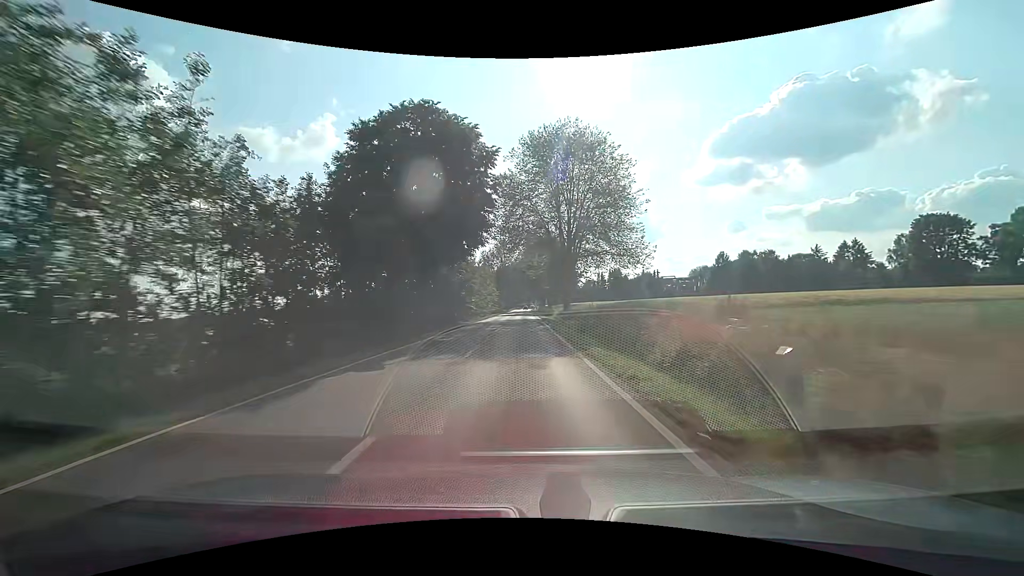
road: tertiary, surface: asphalt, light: Day
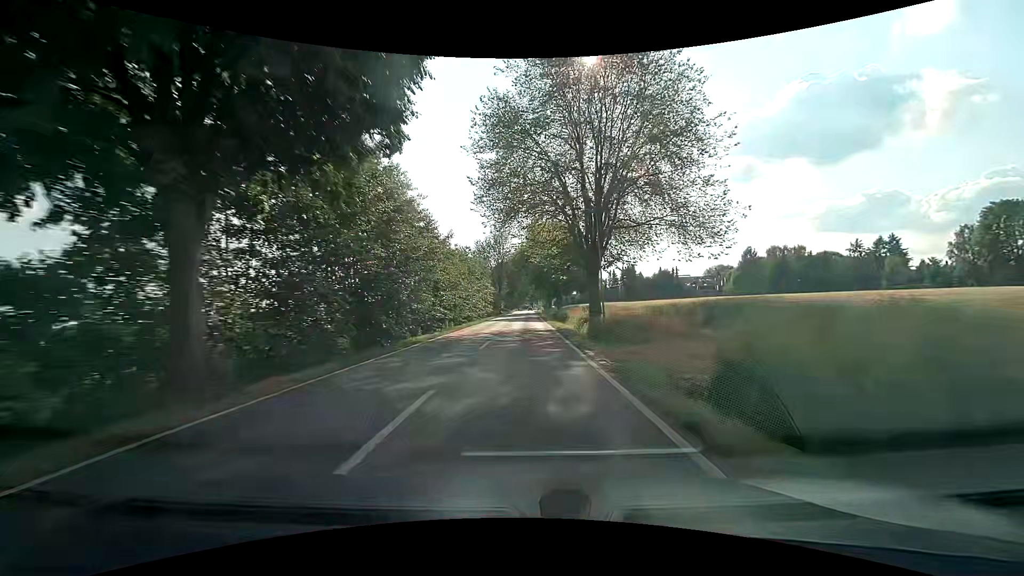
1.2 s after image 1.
(-0.2, +21.3) m; 0°
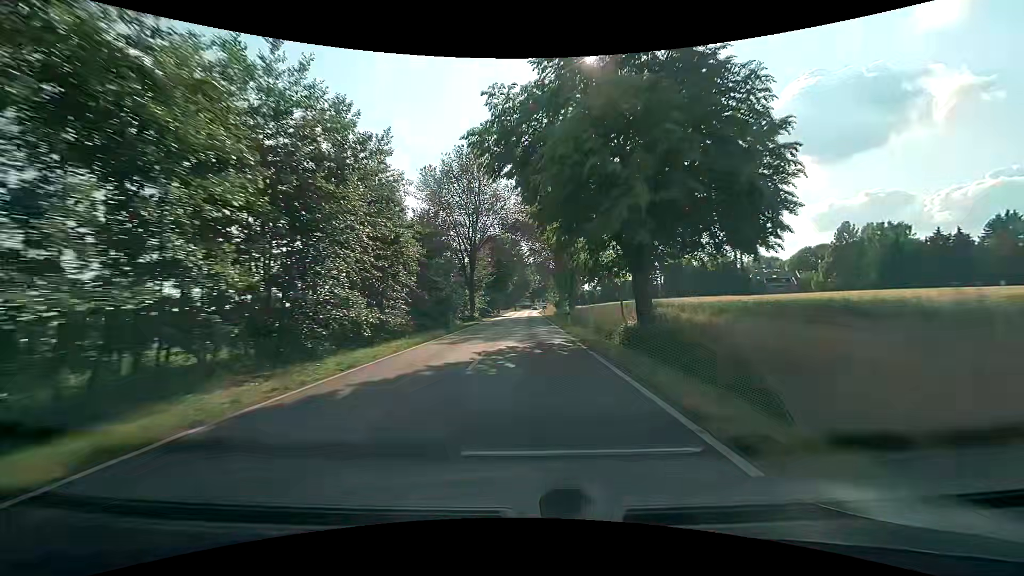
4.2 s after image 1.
(-0.1, +53.7) m; 0°
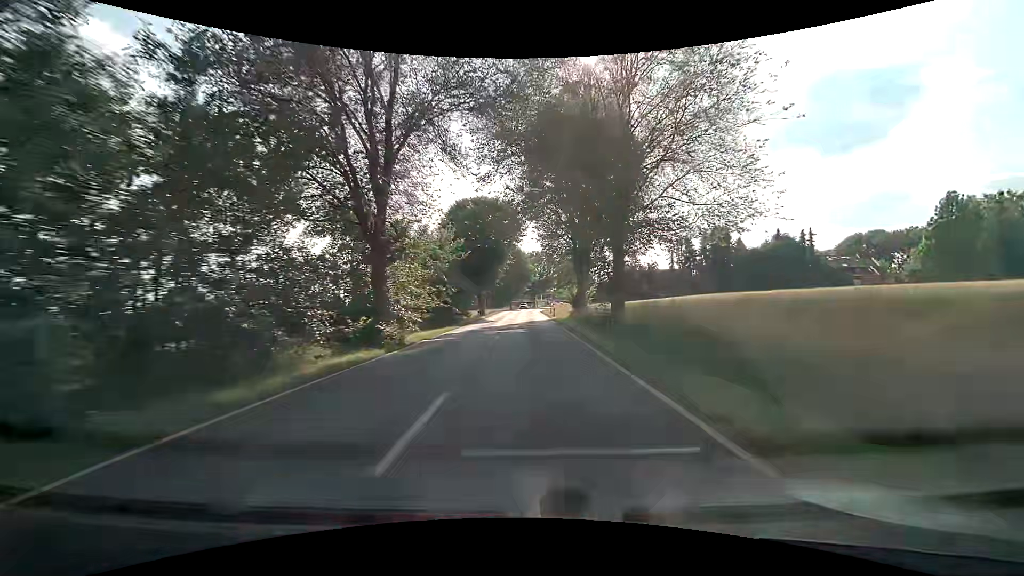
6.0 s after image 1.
(0.0, +31.1) m; +1°
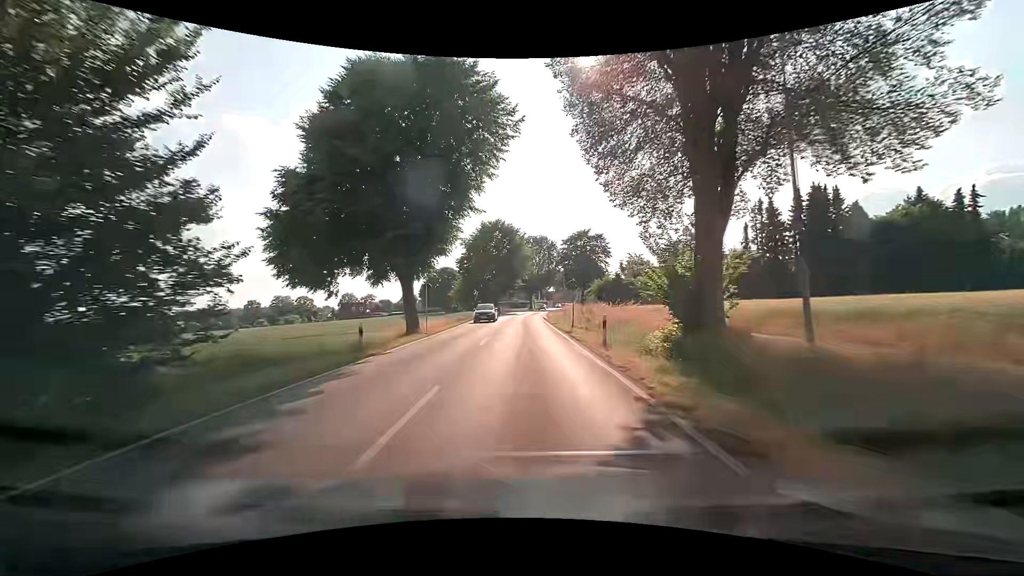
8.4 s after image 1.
(0.0, +35.0) m; 0°
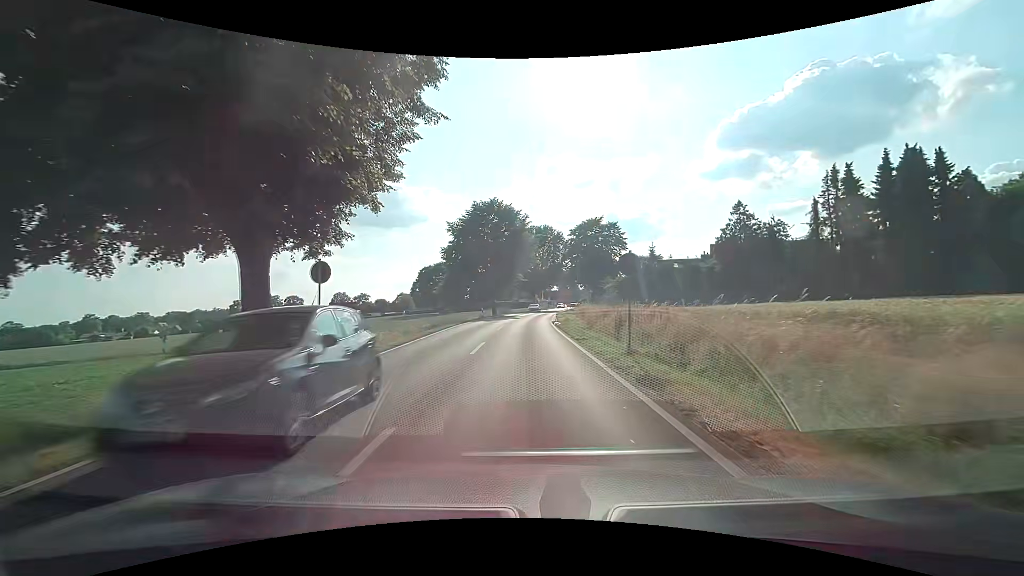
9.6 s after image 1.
(0.0, +14.7) m; 0°
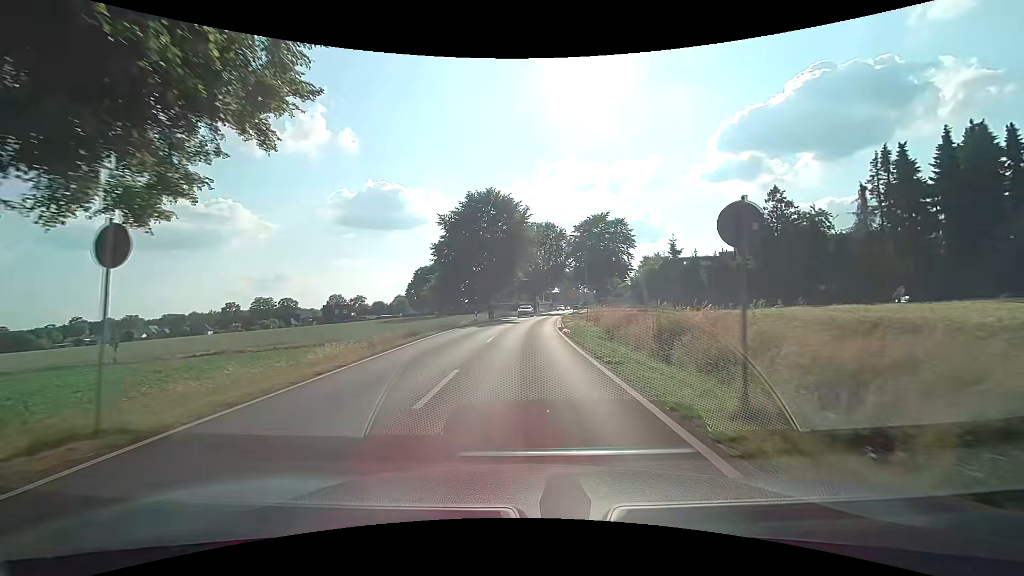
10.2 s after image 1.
(0.0, +6.9) m; +1°
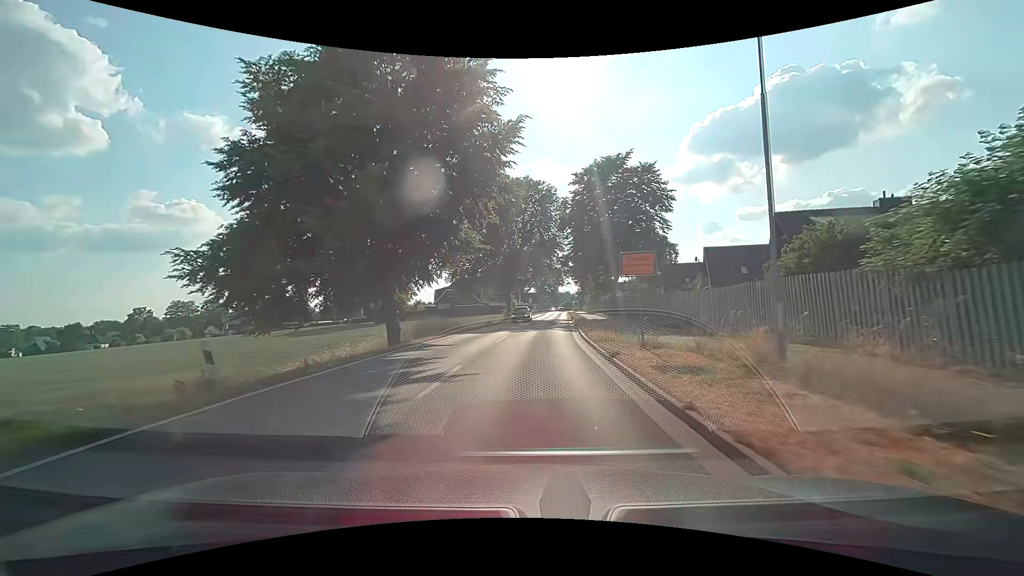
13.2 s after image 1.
(+0.3, +35.6) m; +2°
(0, +10) (+1, +20) (+1, +30) (+2, +40) (+3, +50) (+4, +60) (+5, +70) (+6, +80) (+6, +90) (+7, +100) m
